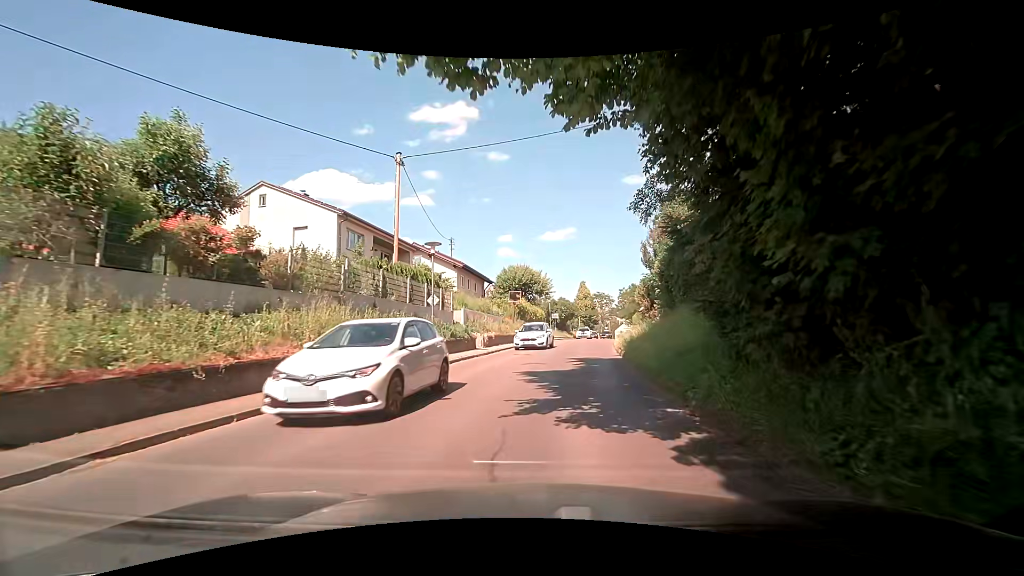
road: tertiary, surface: asphalt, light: Day
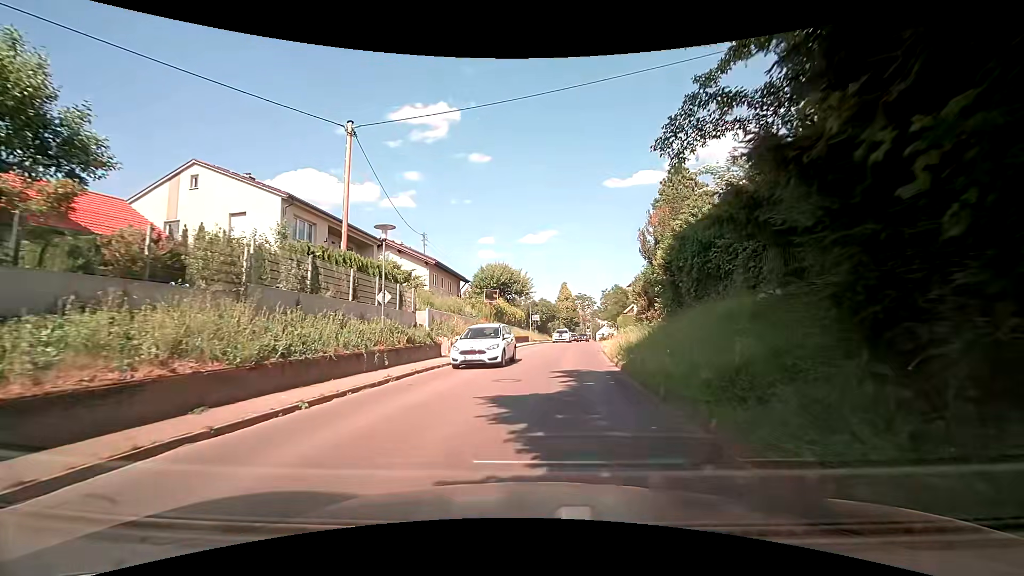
(0.0, +4.3) m; +1°
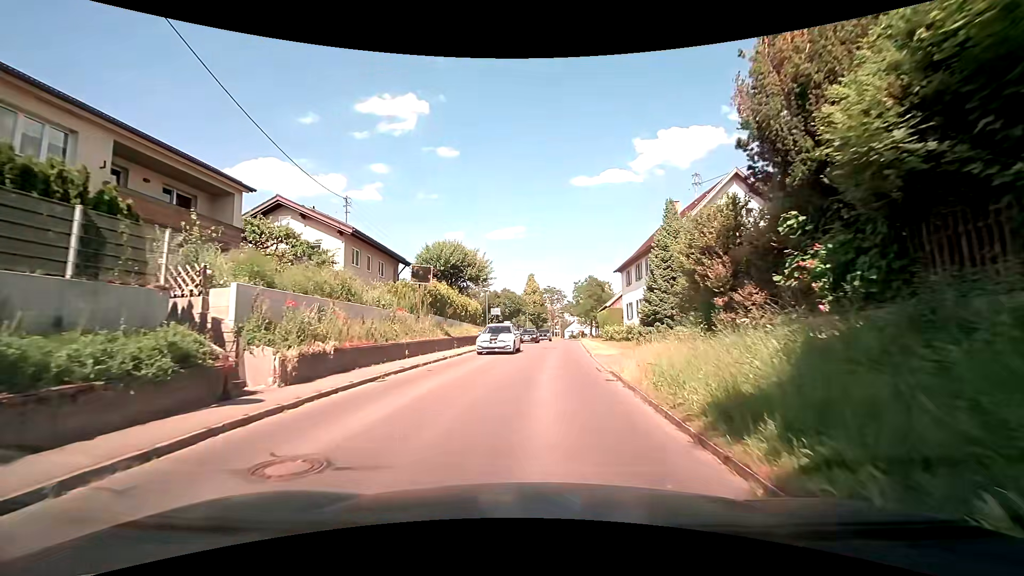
(+0.8, +13.3) m; +6°
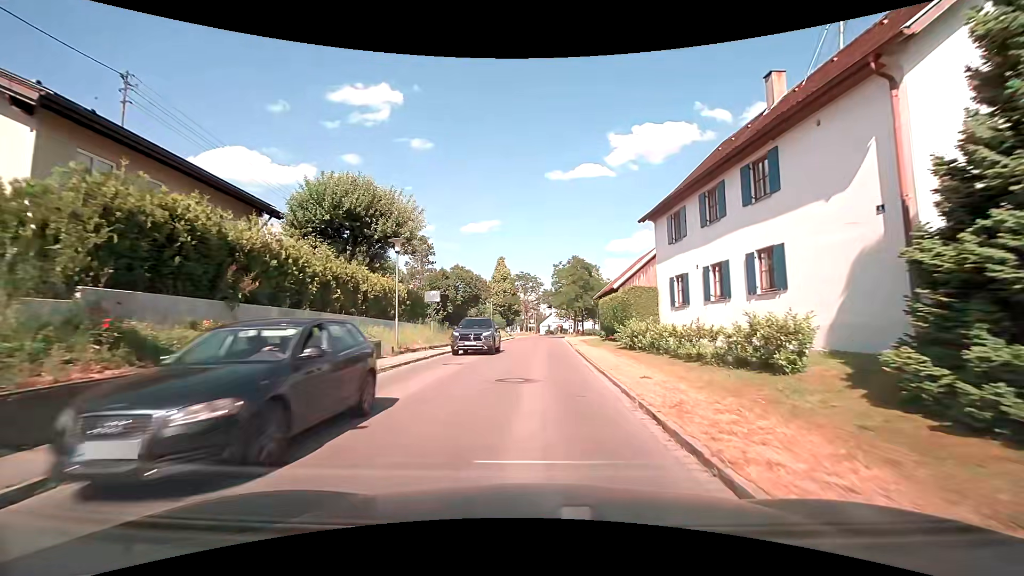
(+0.4, +19.4) m; +2°
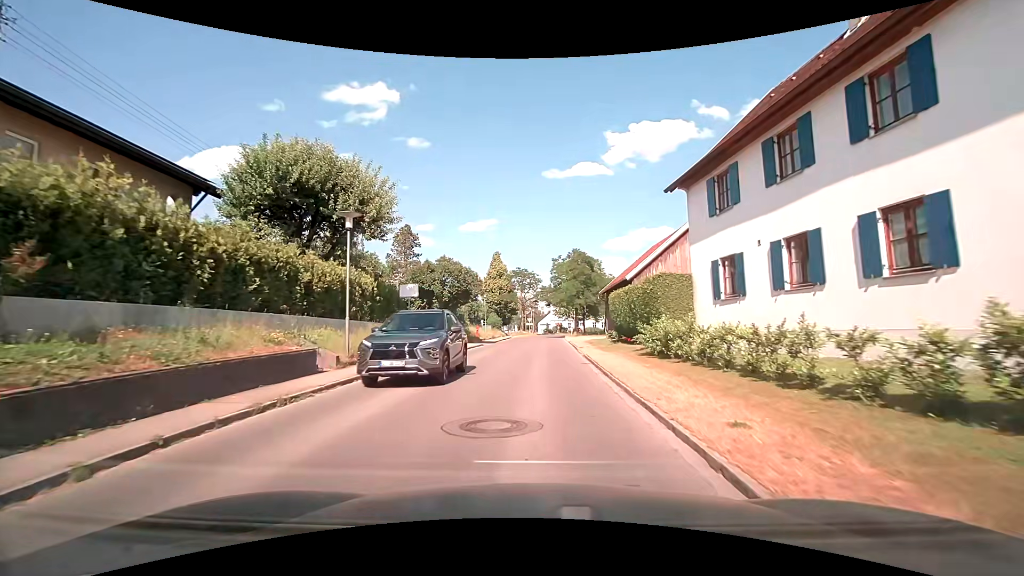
(0.0, +5.0) m; 0°
